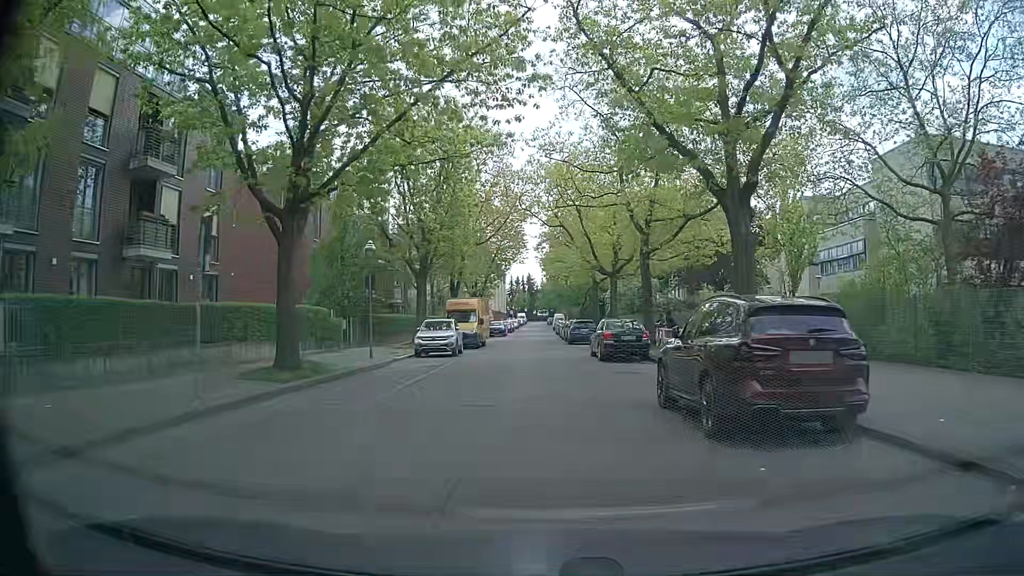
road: residential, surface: concrete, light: Day
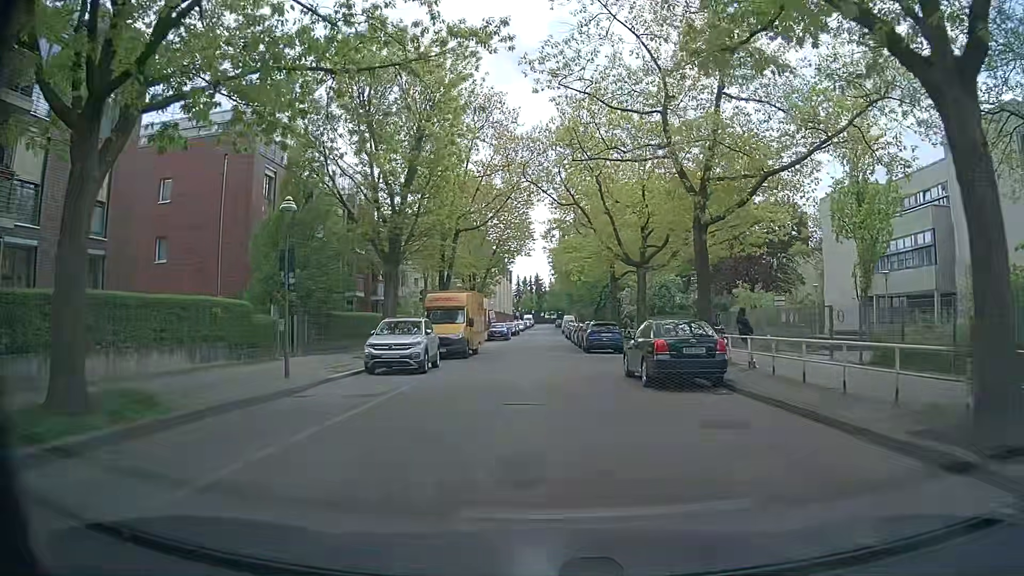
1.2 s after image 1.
(-0.1, +9.0) m; 0°
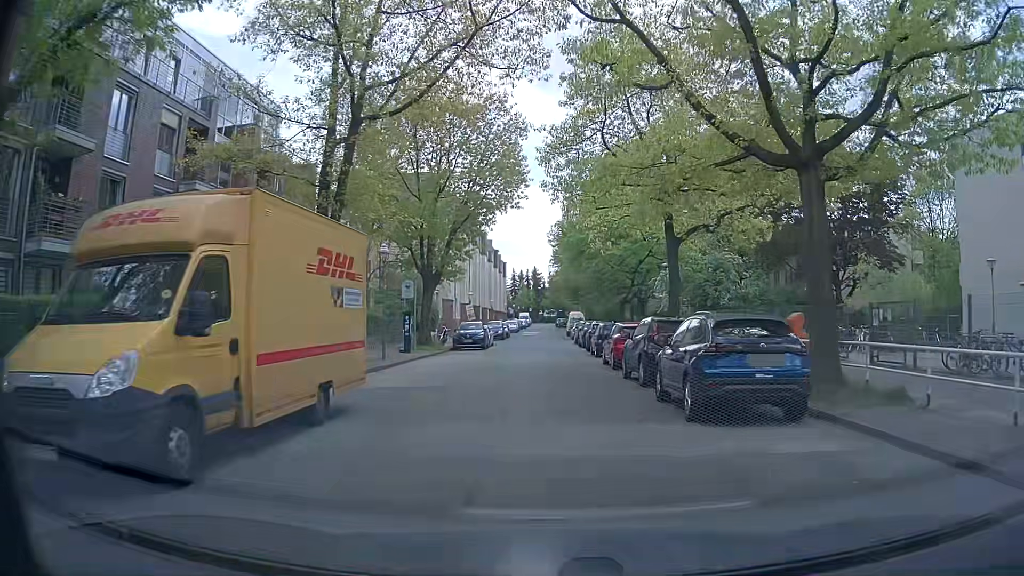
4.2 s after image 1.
(-0.4, +22.3) m; -1°
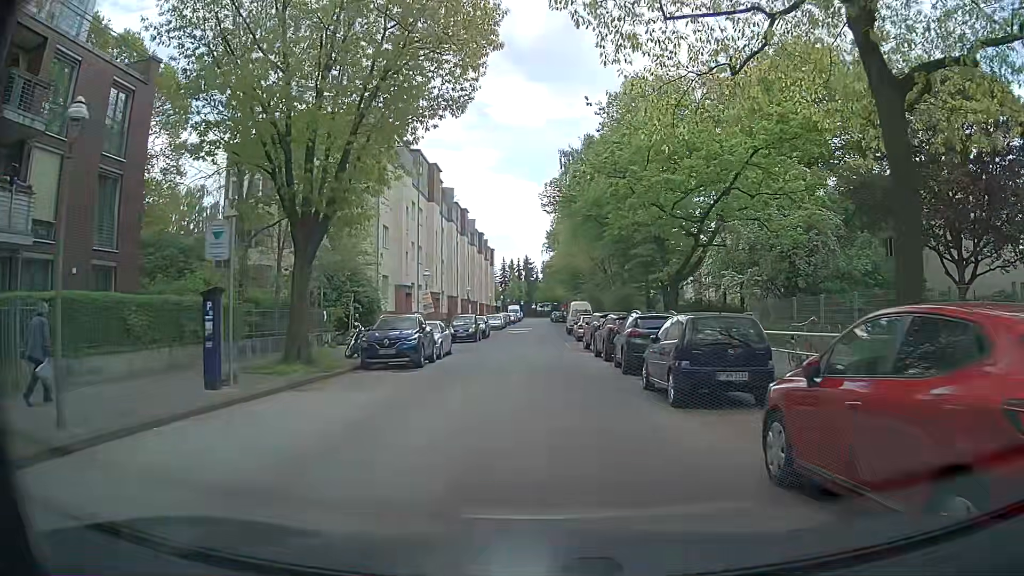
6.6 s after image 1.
(+0.2, +17.8) m; 0°
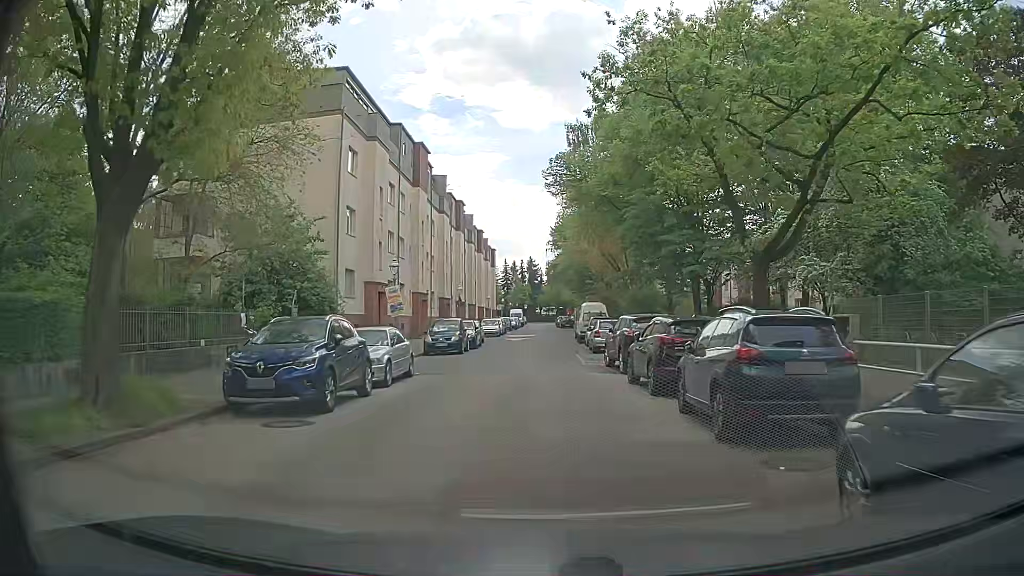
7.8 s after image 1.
(+0.1, +8.9) m; 0°
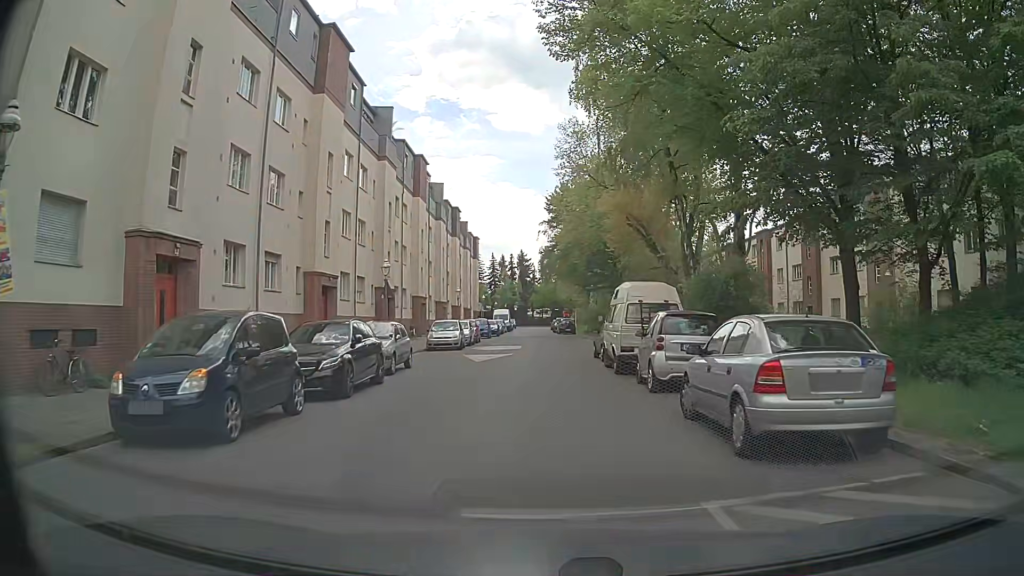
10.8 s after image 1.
(+0.1, +22.2) m; 0°
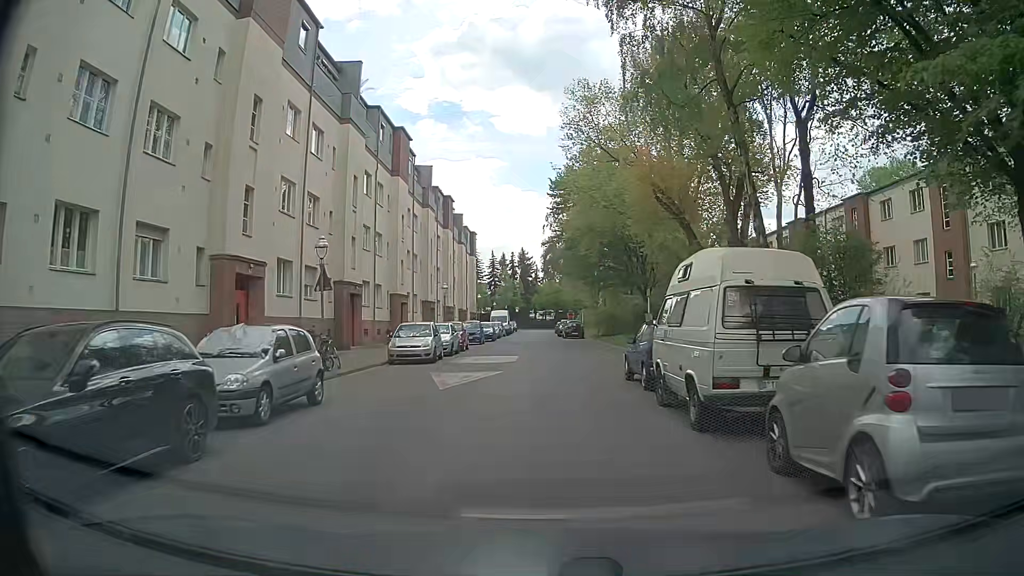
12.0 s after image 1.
(+0.1, +8.8) m; +1°
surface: asphalt
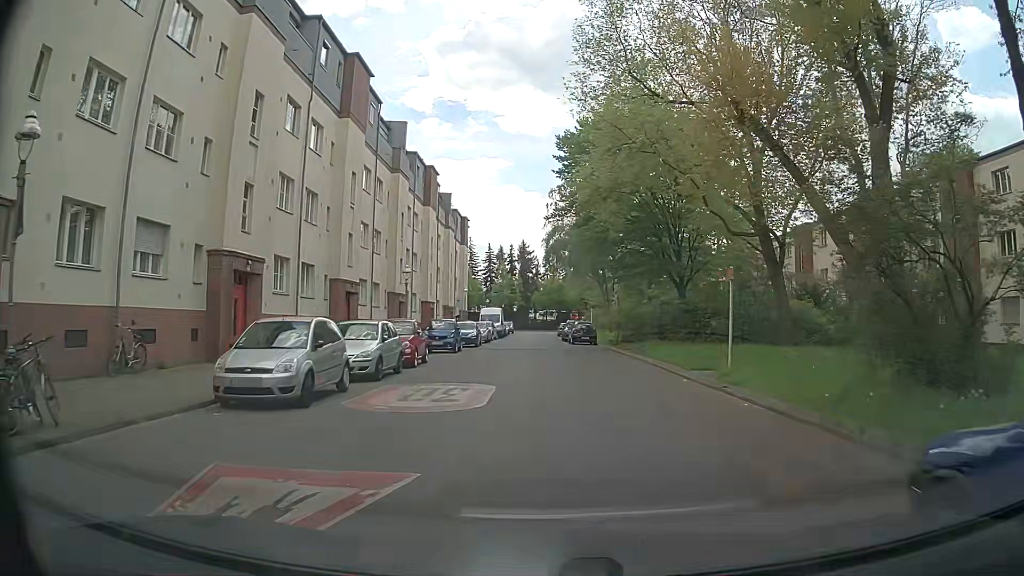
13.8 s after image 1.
(-0.3, +13.1) m; -2°
